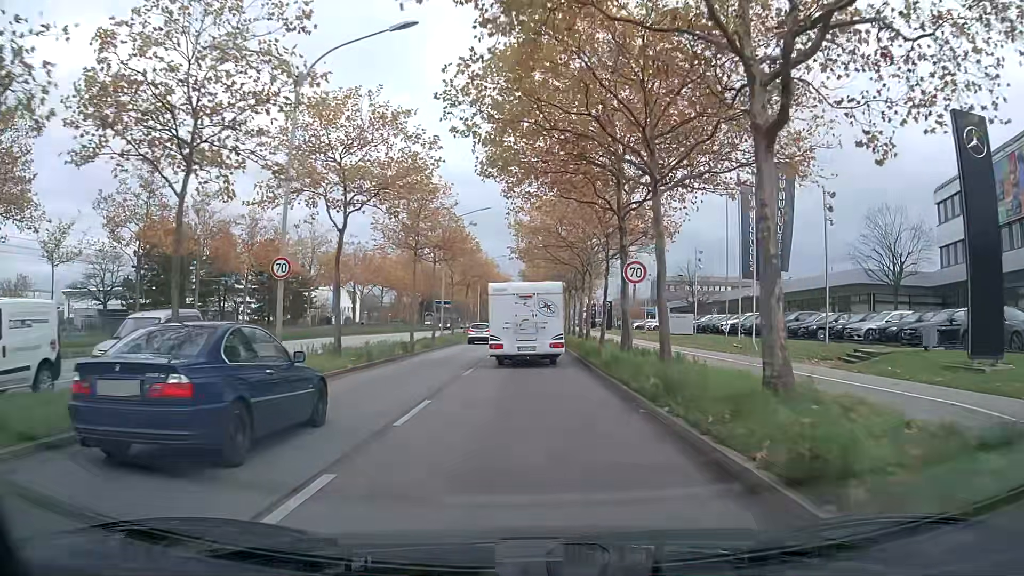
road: primary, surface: asphalt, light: Day
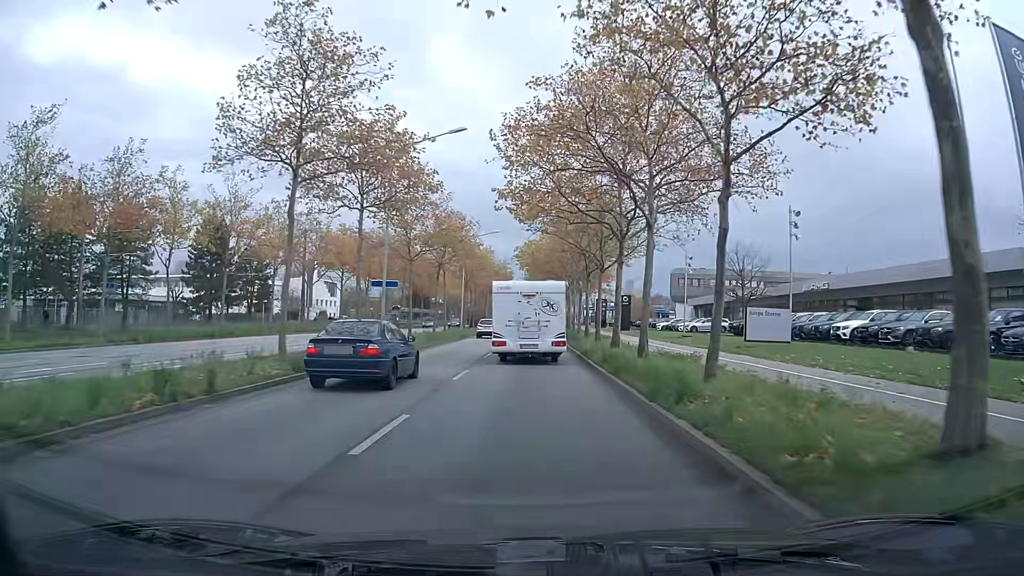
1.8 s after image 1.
(0.0, +20.4) m; 0°
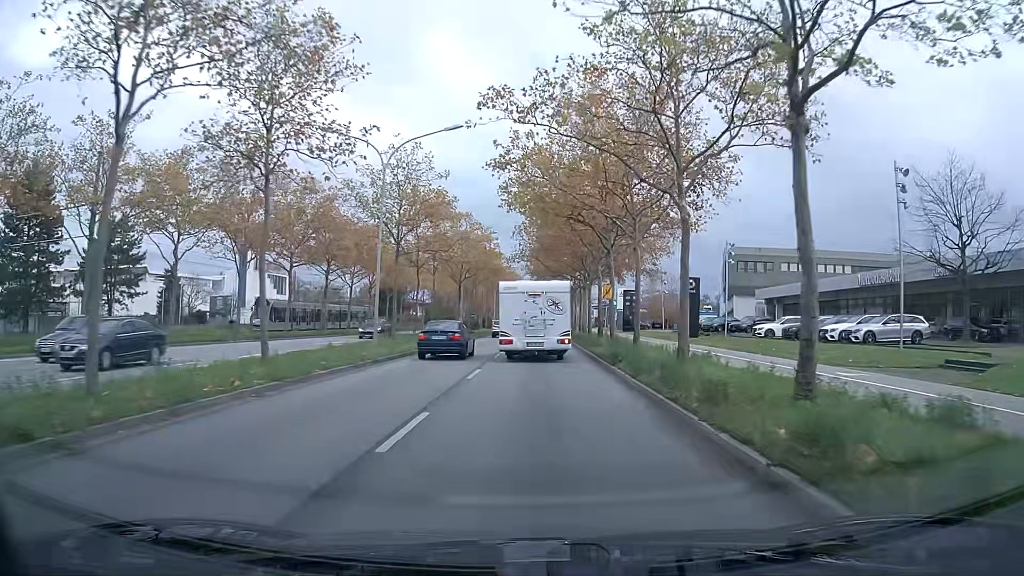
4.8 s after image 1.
(0.0, +36.1) m; 0°
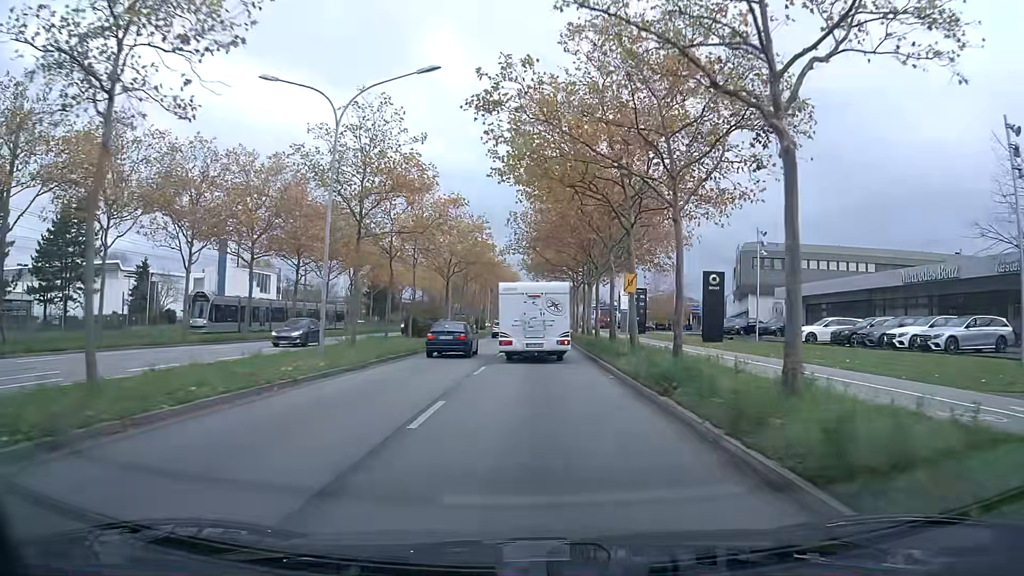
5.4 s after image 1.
(0.0, +7.4) m; 0°
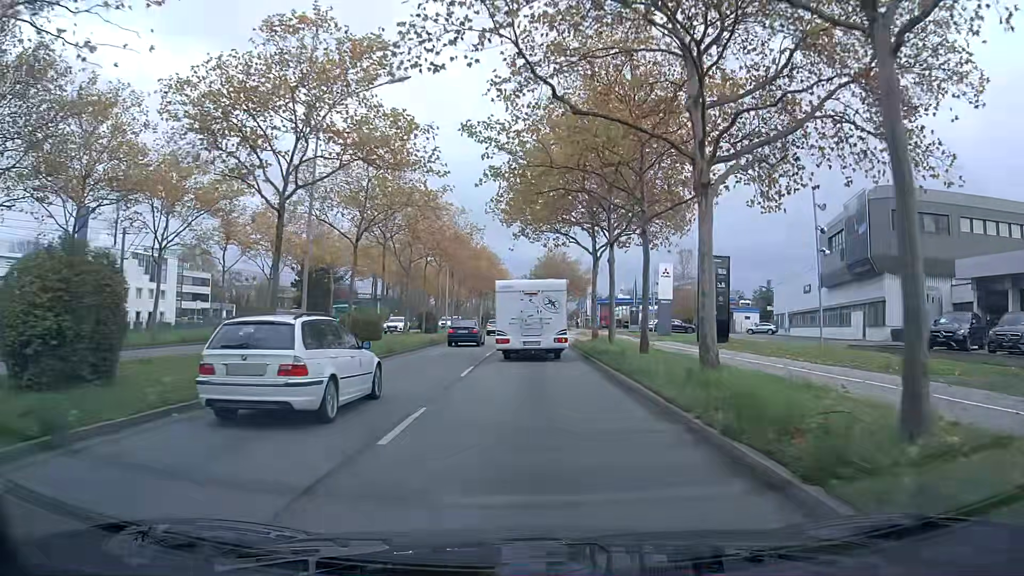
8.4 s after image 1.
(+0.4, +35.6) m; +1°
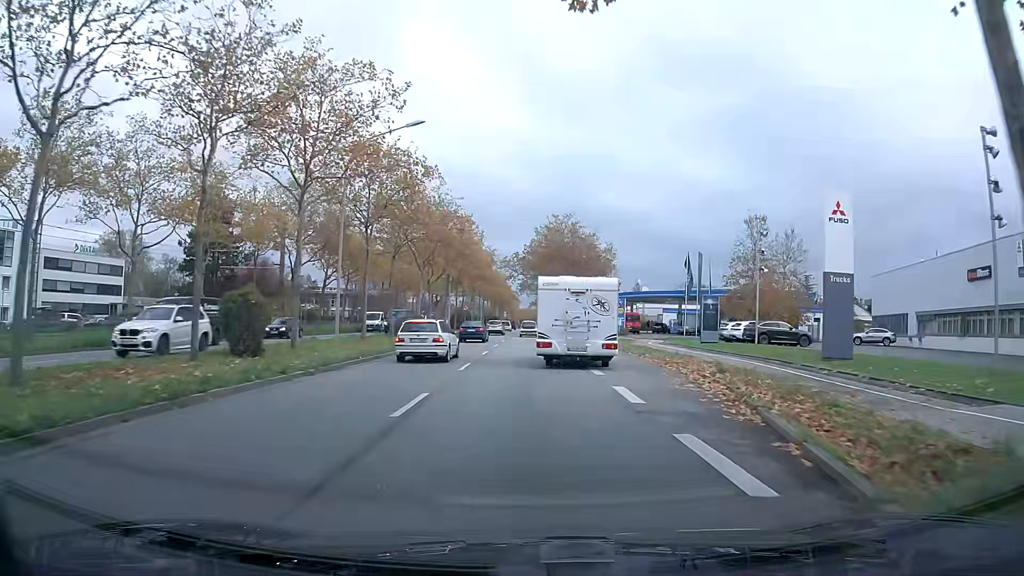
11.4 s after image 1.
(+0.2, +34.4) m; 0°
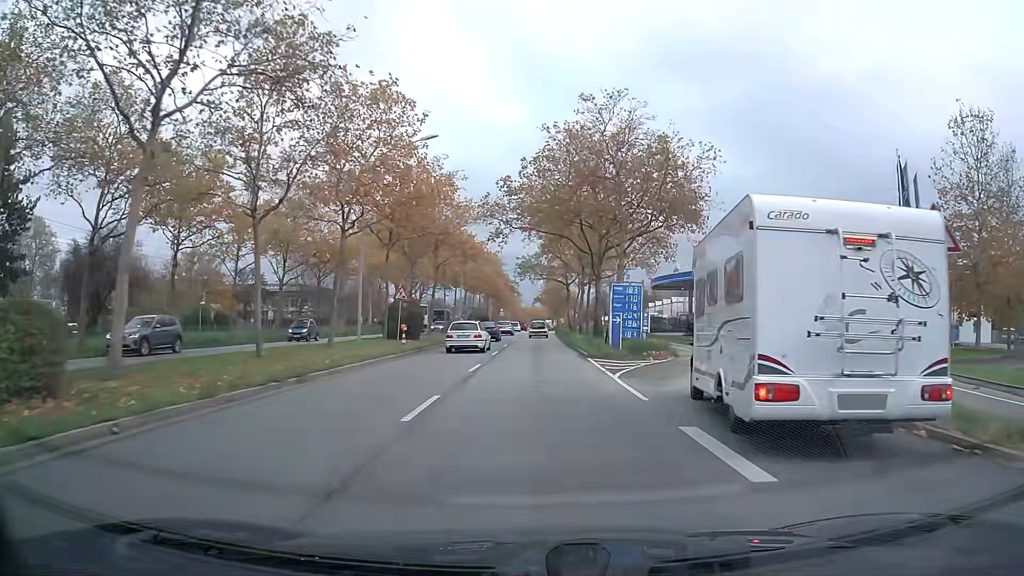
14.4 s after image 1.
(-0.1, +36.9) m; 0°
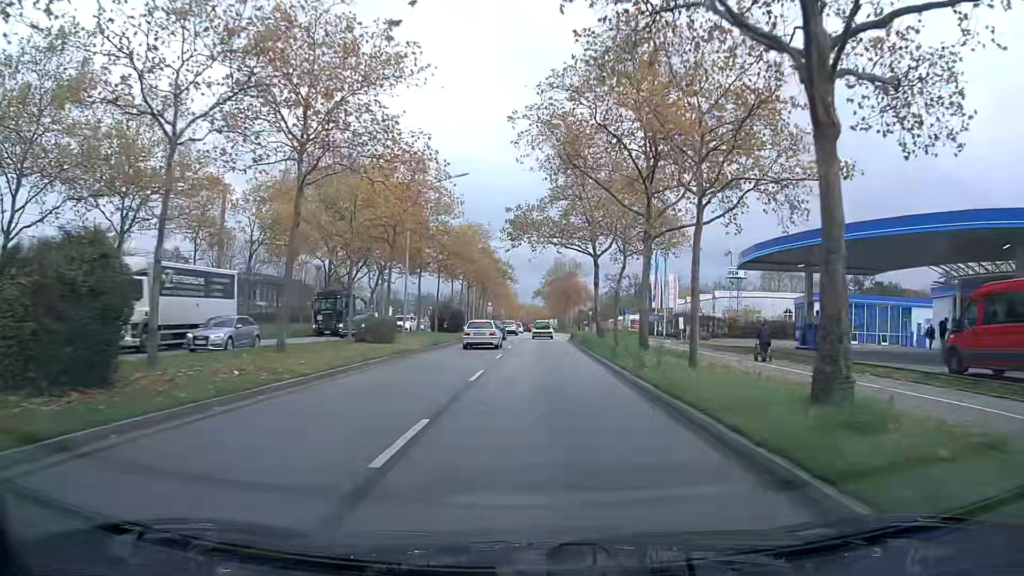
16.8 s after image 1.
(0.0, +30.6) m; 0°
(0, +10) (0, +20) (0, +30) (0, +40) (0, +50) (+1, +60) (+1, +70) (+2, +80) (+2, +90) (+2, +100) m
